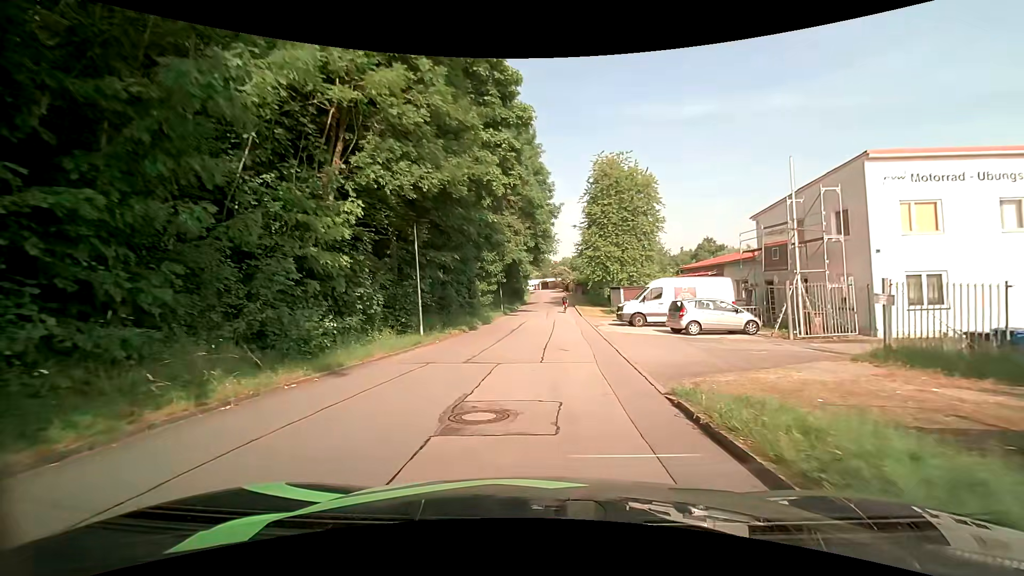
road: residential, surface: asphalt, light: Day
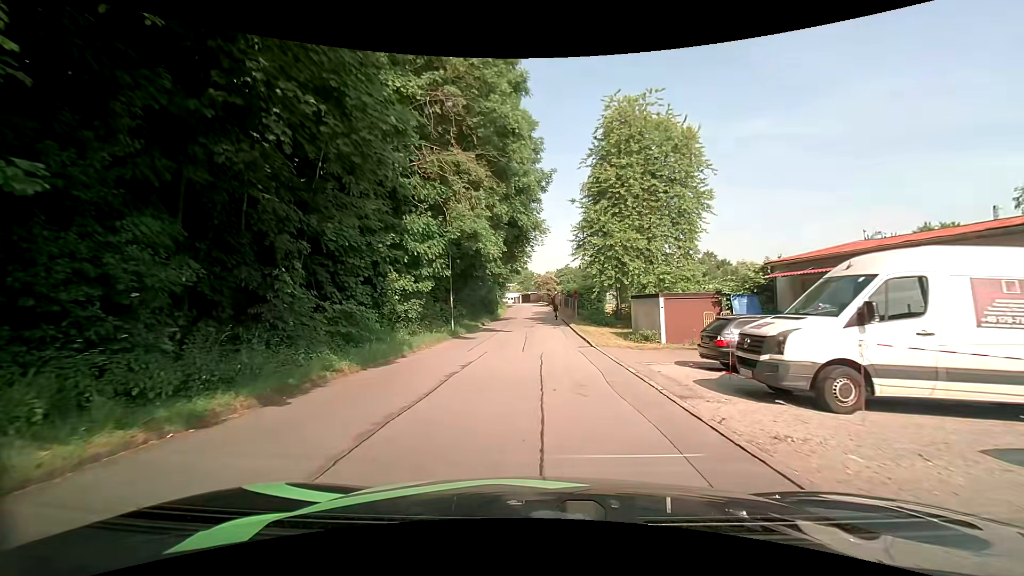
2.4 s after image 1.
(+0.1, +18.9) m; +2°
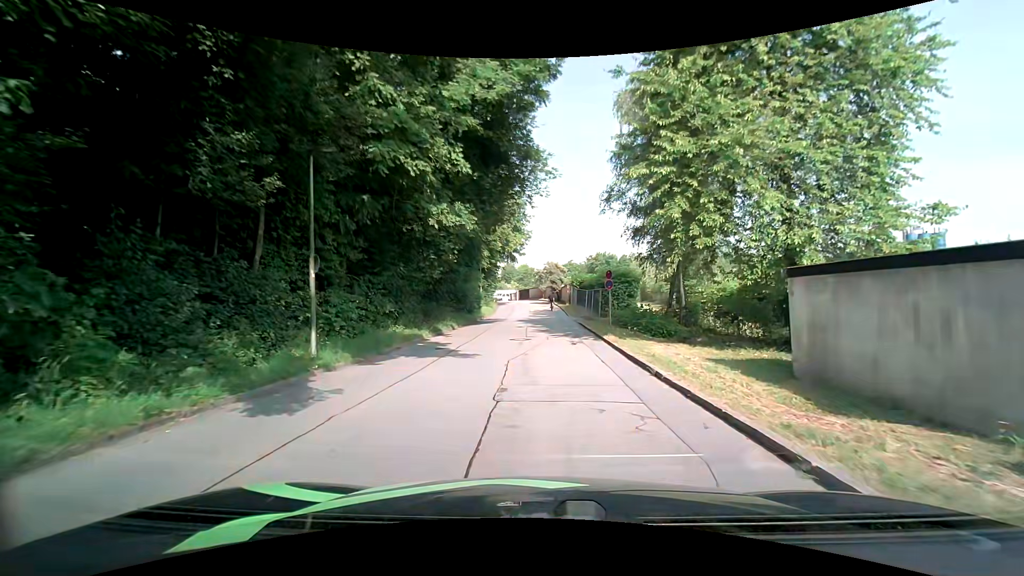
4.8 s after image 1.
(-0.3, +18.2) m; 0°
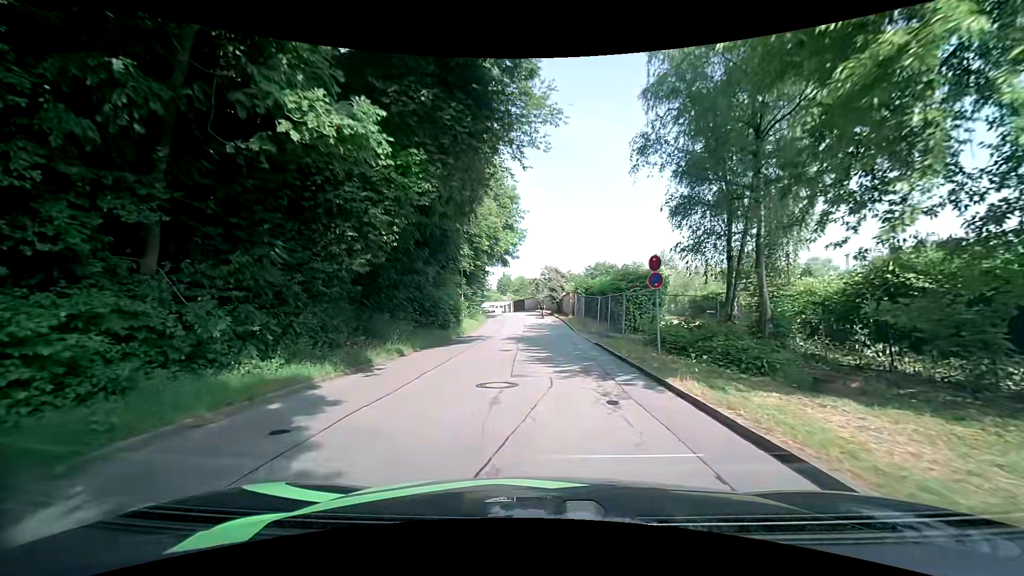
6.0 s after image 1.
(-0.1, +9.1) m; -1°
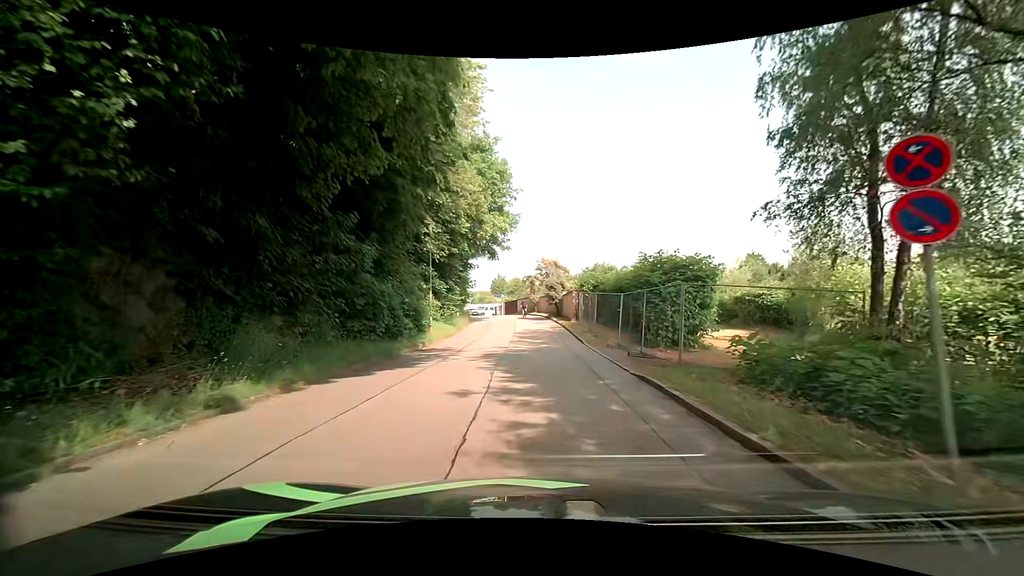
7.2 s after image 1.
(+0.1, +8.8) m; +1°
(0, +10) (0, +20) (0, +30) (-1, +40) (-3, +50) (-6, +59) (-10, +68) (-14, +78) (-18, +87) (-21, +96) m
